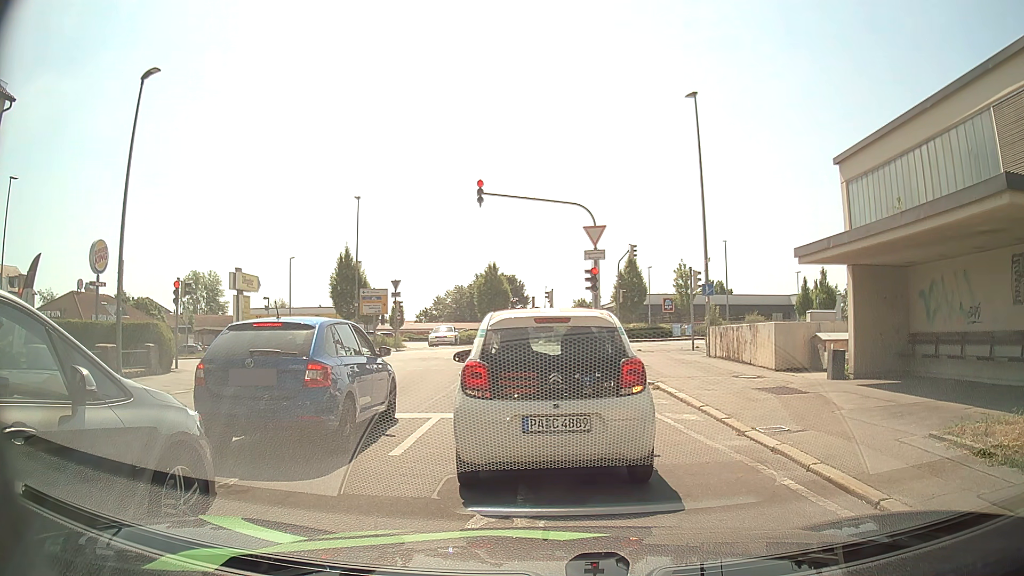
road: residential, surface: asphalt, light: Day
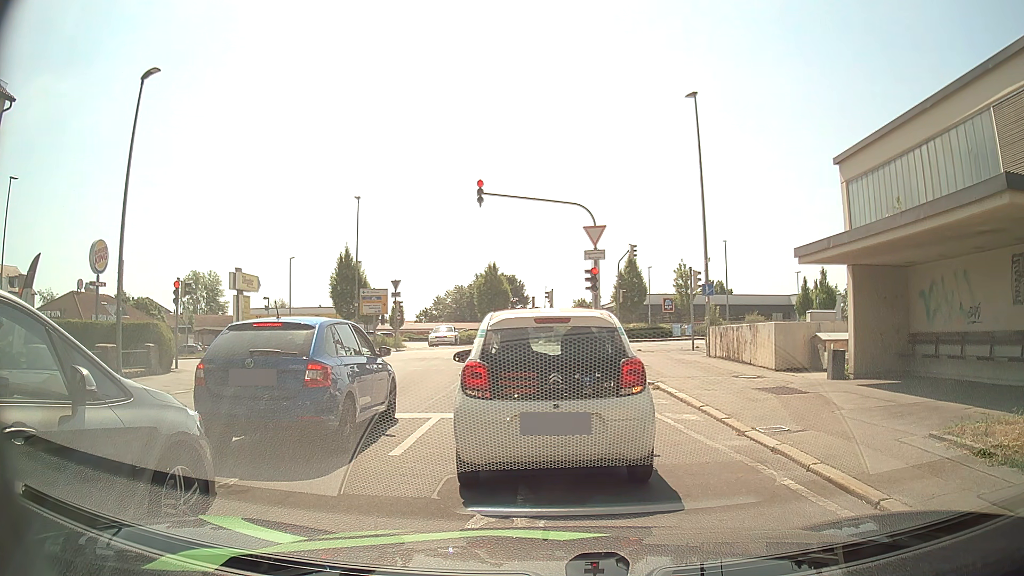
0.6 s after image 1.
(0.0, 0.0) m; 0°
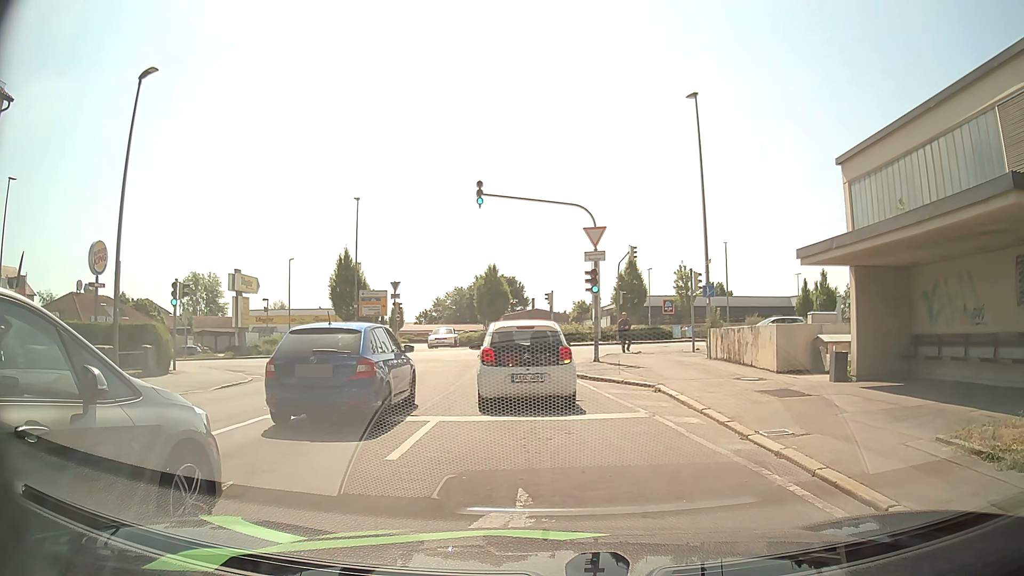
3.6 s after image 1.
(0.0, +0.1) m; 0°
(-1, +10) (-2, +20) (-1, +30) (+7, +36) (+17, +37) (+27, +38) (+37, +40) (+47, +41) (+57, +42) (+67, +42) m
